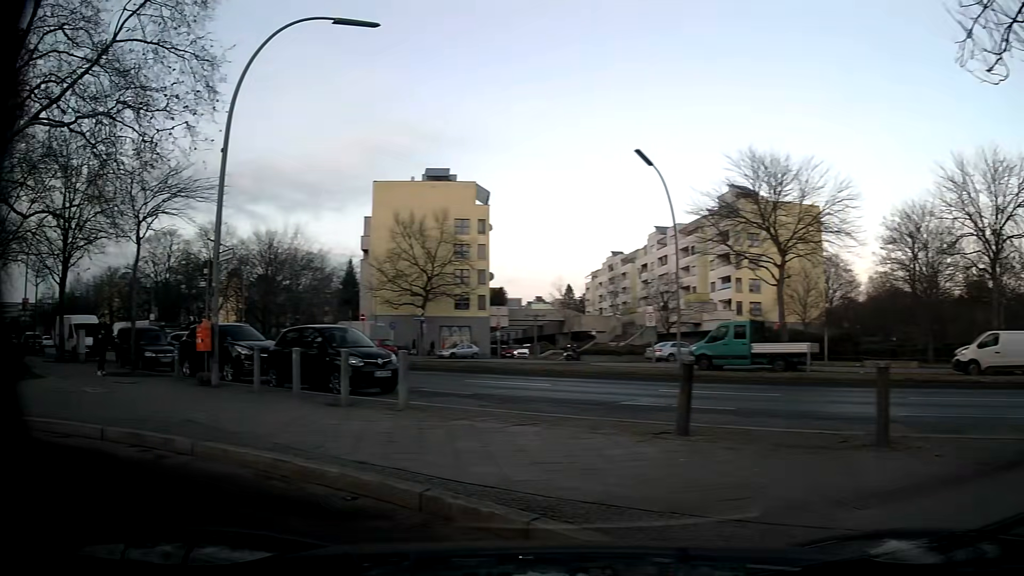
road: residential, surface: asphalt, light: Day
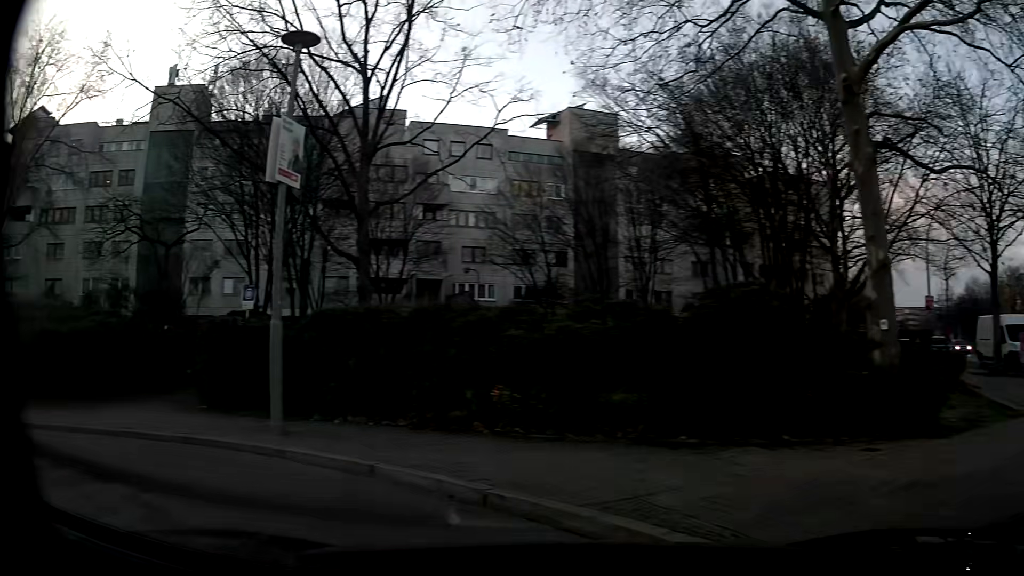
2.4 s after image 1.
(-5.2, +6.4) m; -78°
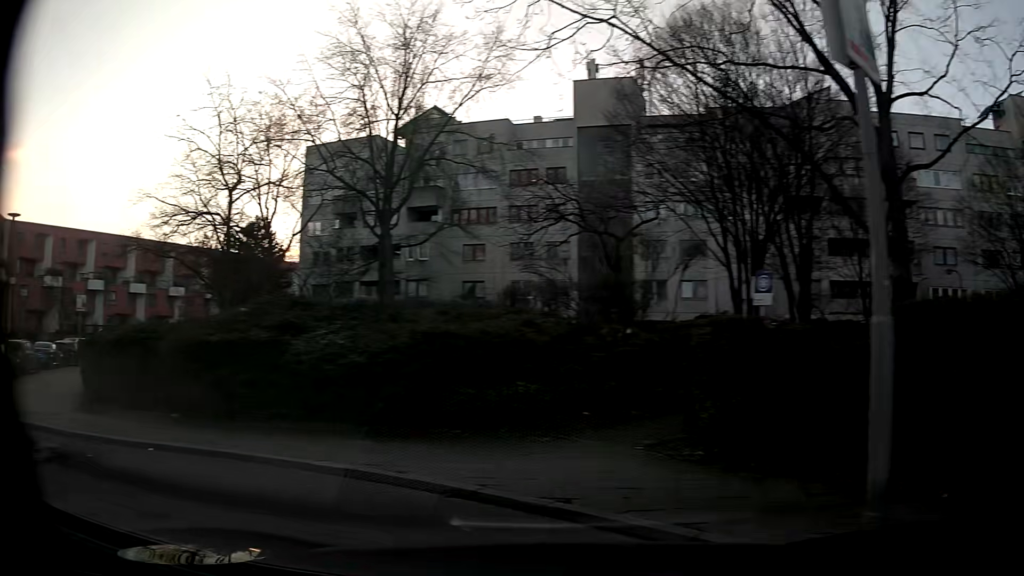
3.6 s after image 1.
(-1.4, +4.0) m; -40°
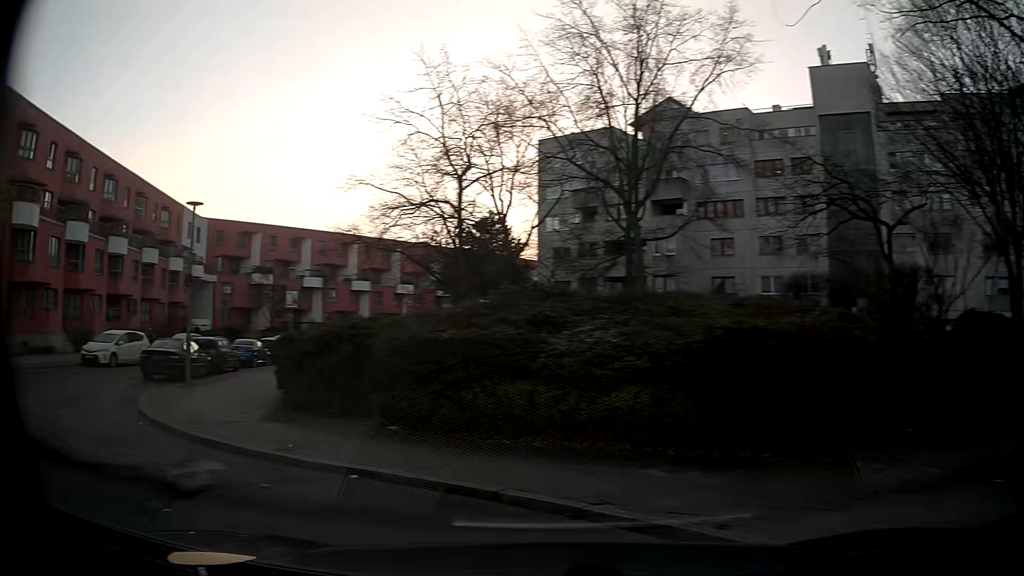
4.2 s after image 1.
(-0.3, +2.2) m; -21°
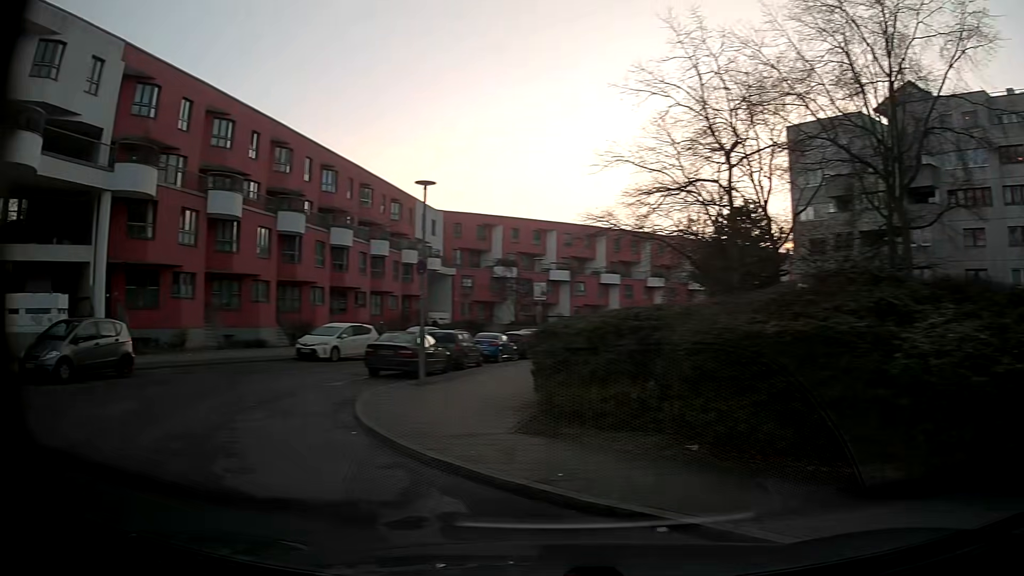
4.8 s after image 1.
(-0.3, +2.2) m; -18°
